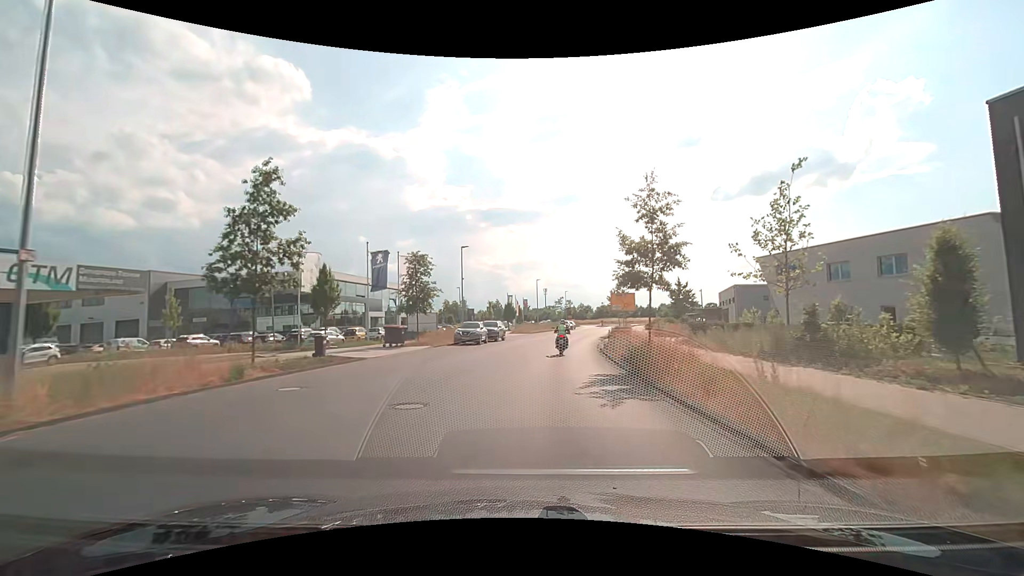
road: secondary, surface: asphalt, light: Day
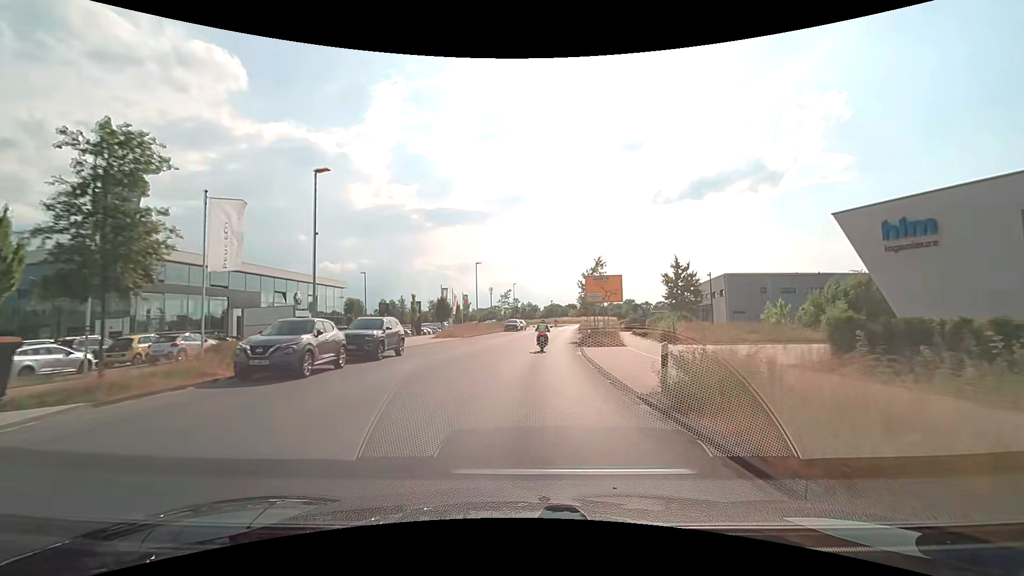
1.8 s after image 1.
(+1.1, +20.6) m; +6°
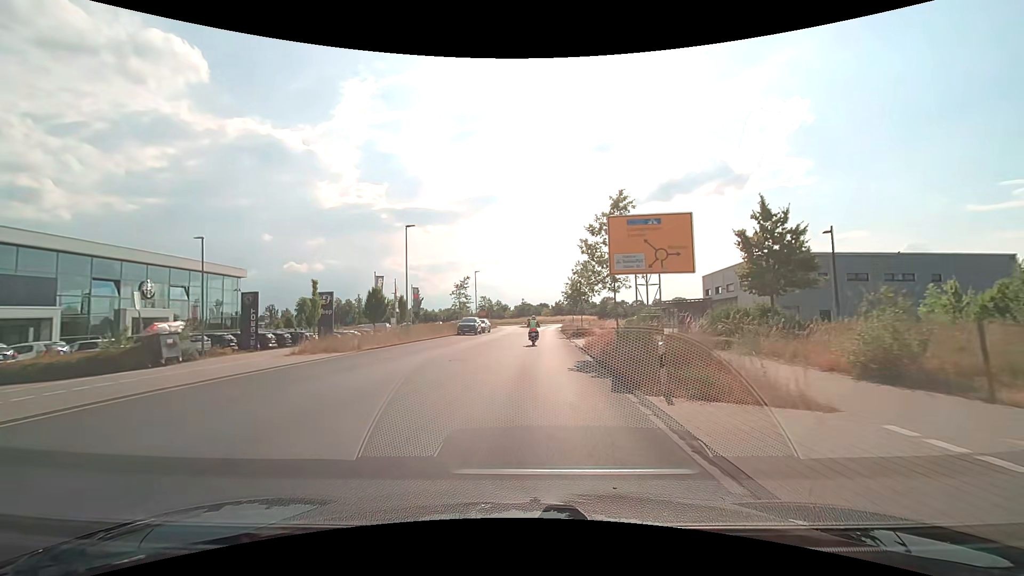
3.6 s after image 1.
(+0.6, +21.0) m; +3°
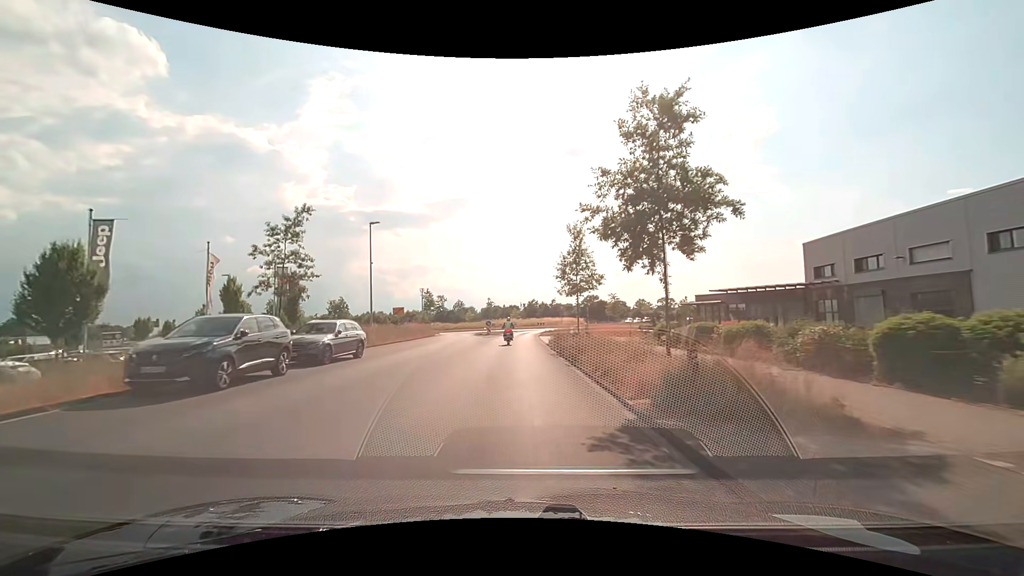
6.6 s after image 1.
(+1.5, +34.8) m; +4°
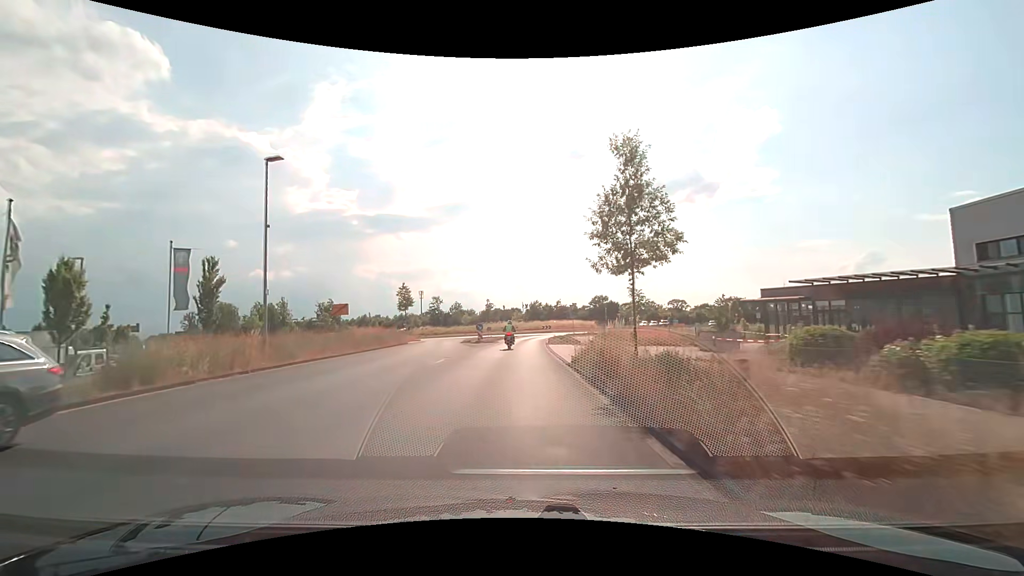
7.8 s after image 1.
(-0.1, +13.5) m; 0°
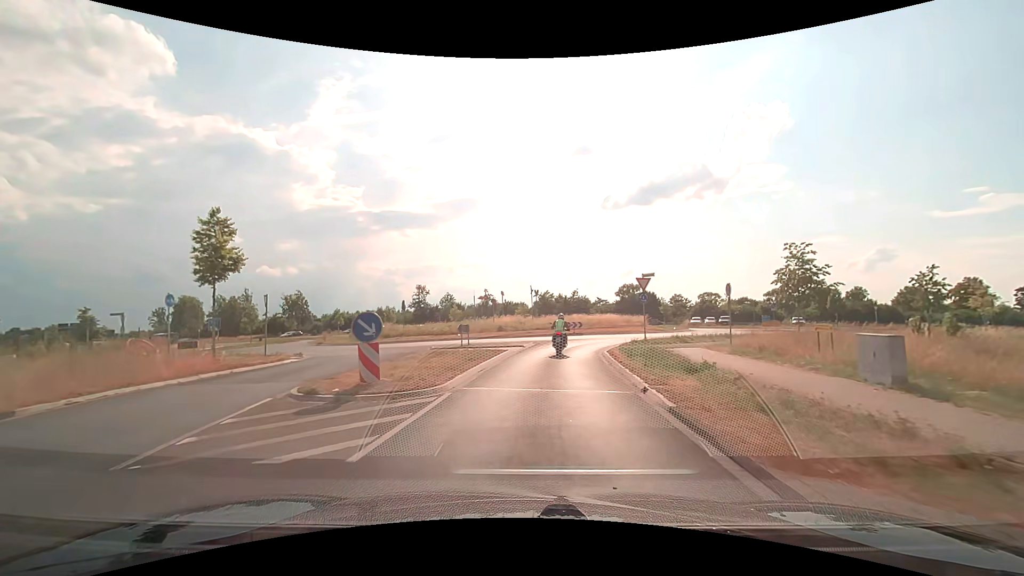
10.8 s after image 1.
(-0.6, +31.2) m; -1°
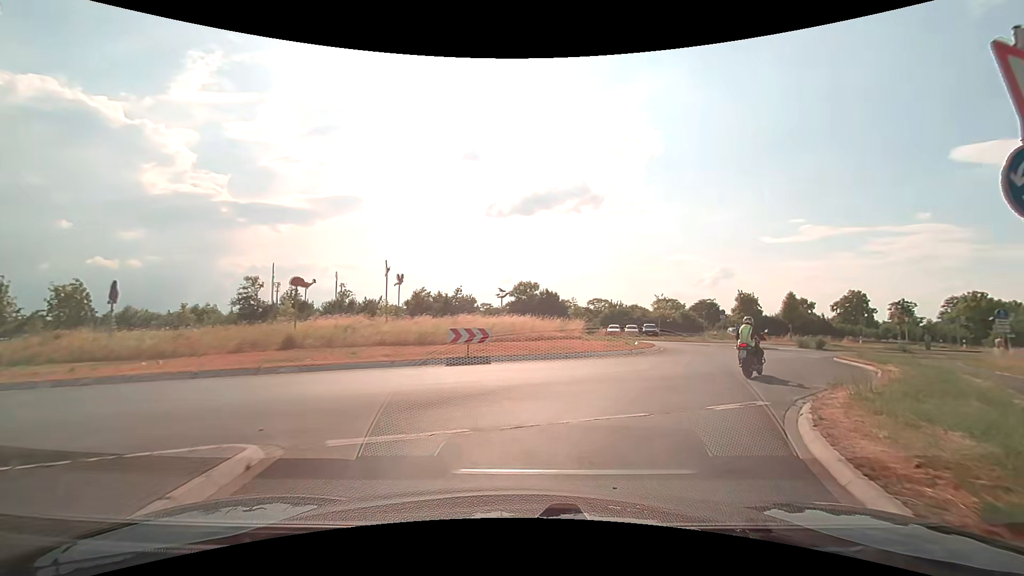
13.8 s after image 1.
(+1.3, +24.3) m; +12°
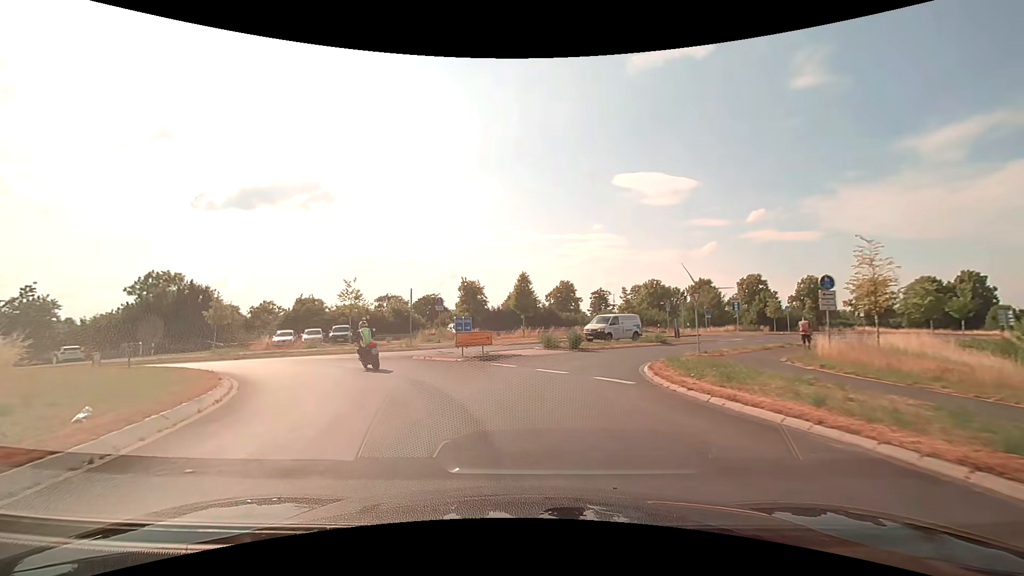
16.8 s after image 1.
(+7.9, +20.0) m; +33°
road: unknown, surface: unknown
(-1, +10) (-6, +19) (-14, +25) (-23, +28) (-33, +27) (-42, +21) (-49, +15) (-57, +9) (-66, +5) (-76, +2) m
